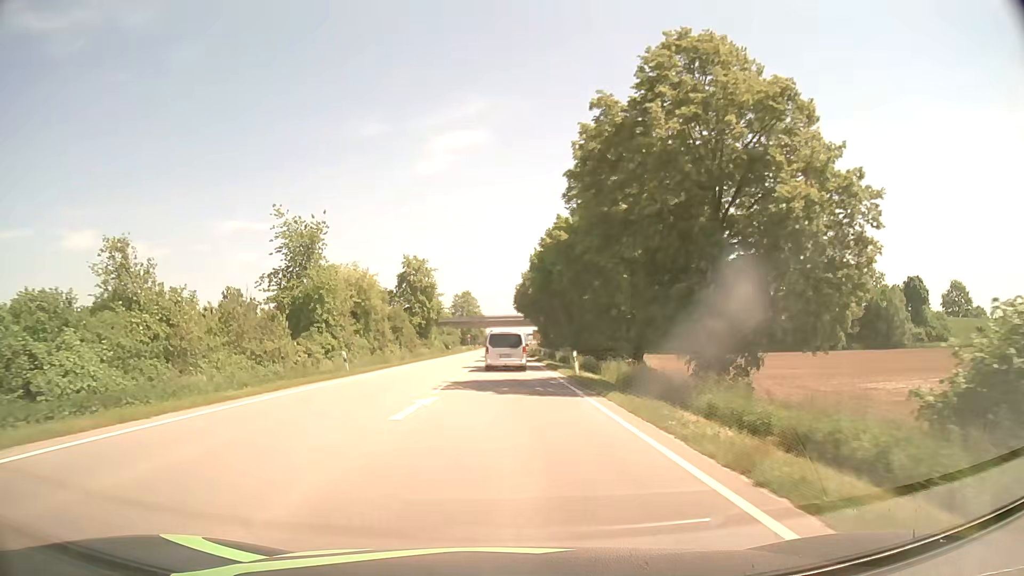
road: primary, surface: asphalt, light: Day
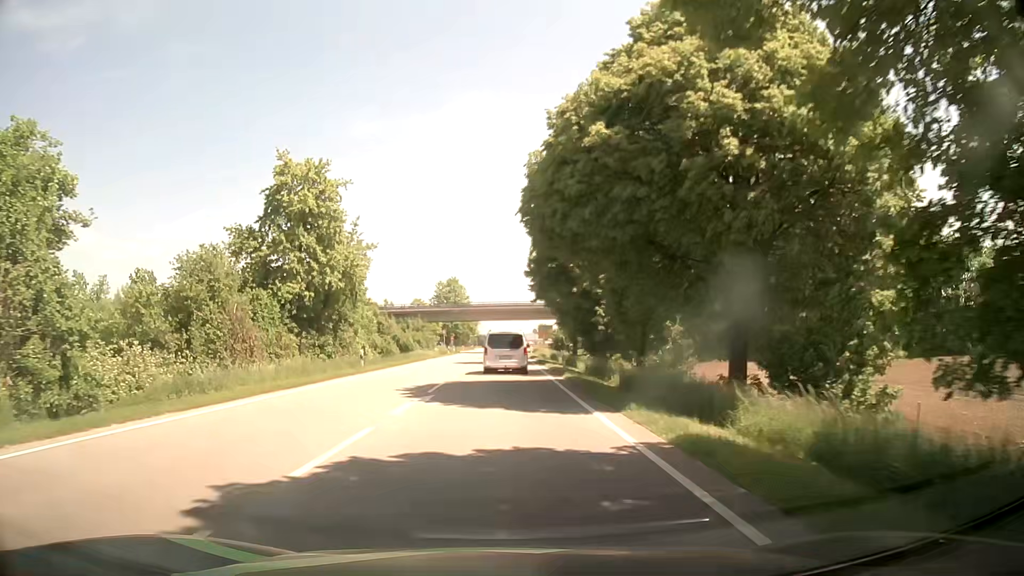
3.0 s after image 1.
(0.0, +46.8) m; 0°
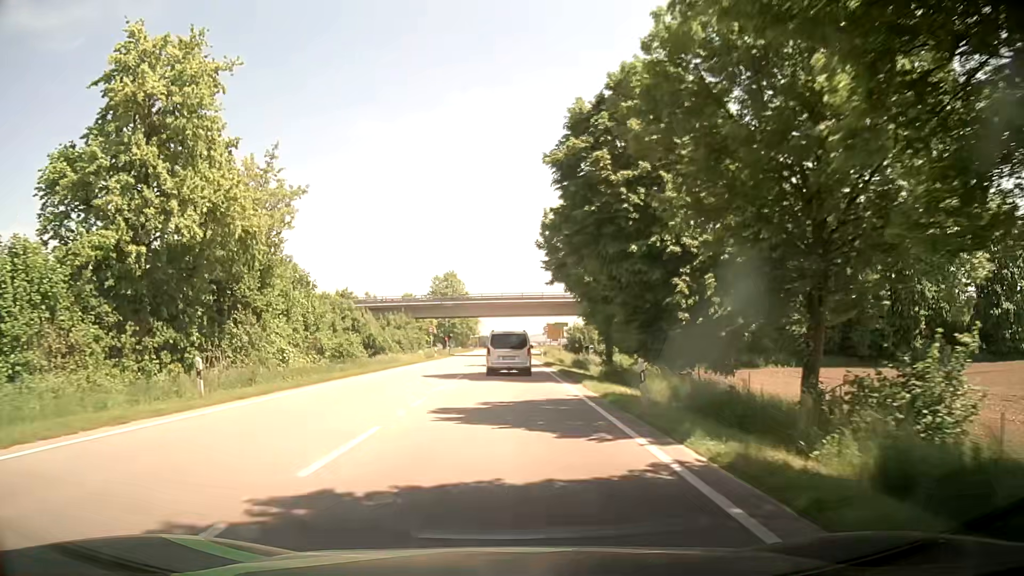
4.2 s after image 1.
(0.0, +18.0) m; 0°
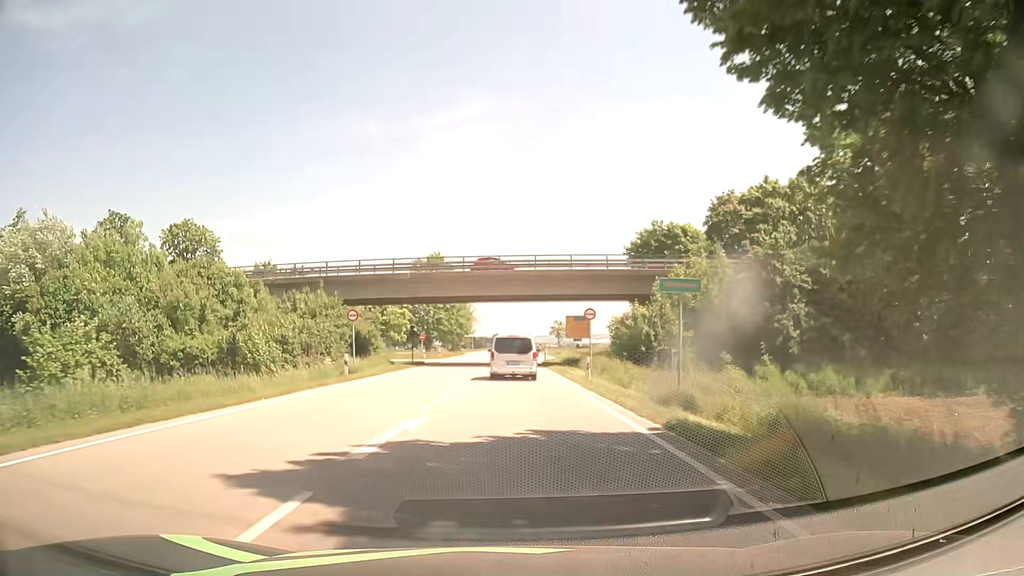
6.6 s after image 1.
(+0.1, +34.8) m; 0°
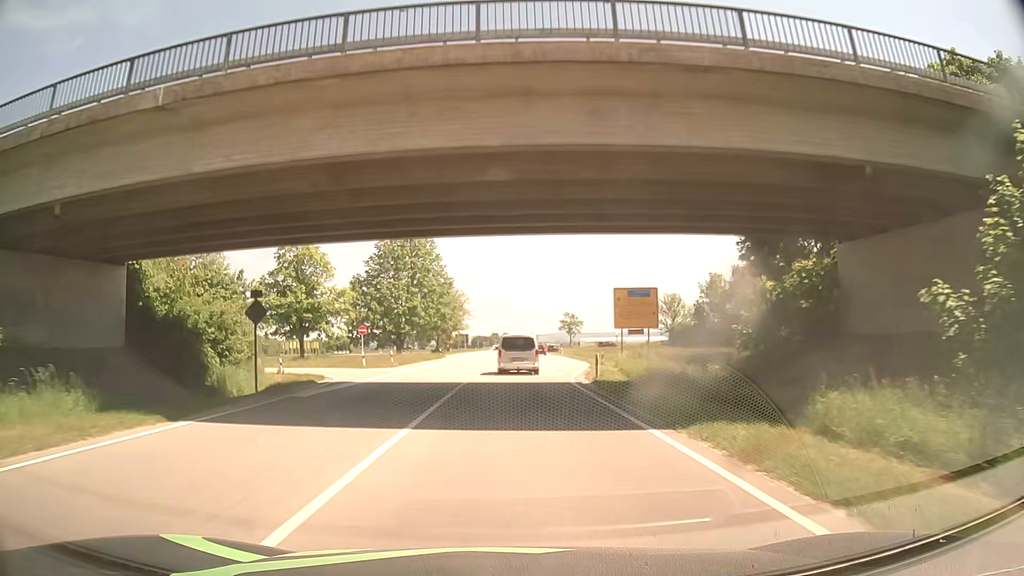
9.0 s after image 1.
(-0.2, +34.6) m; 0°
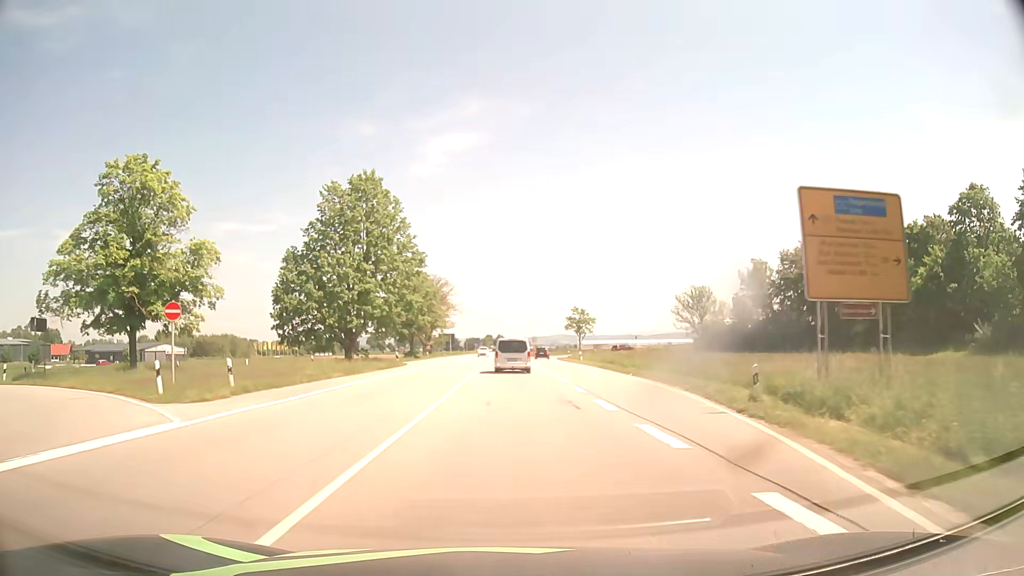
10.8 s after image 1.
(+0.2, +28.3) m; 0°
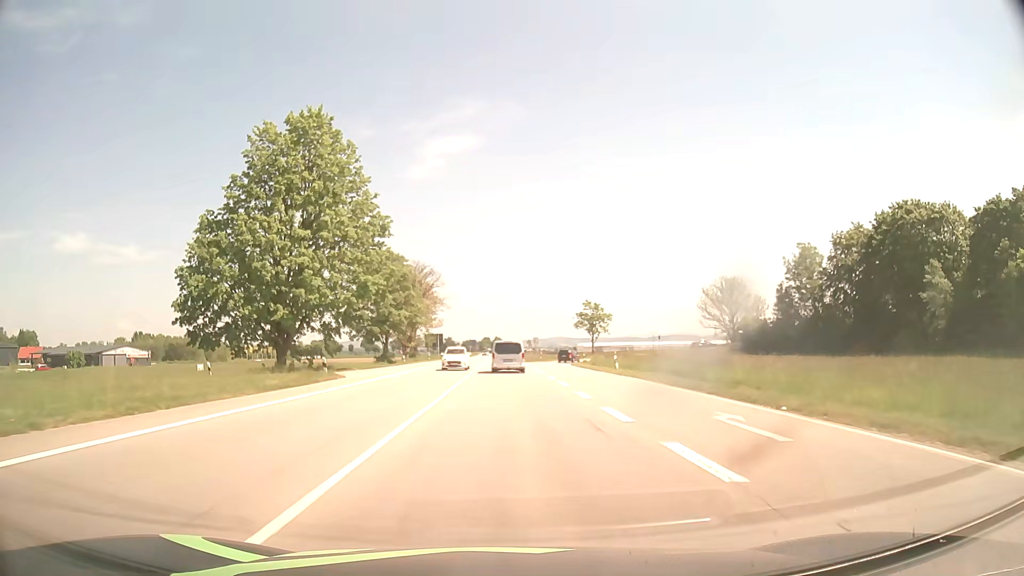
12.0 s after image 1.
(0.0, +20.4) m; 0°
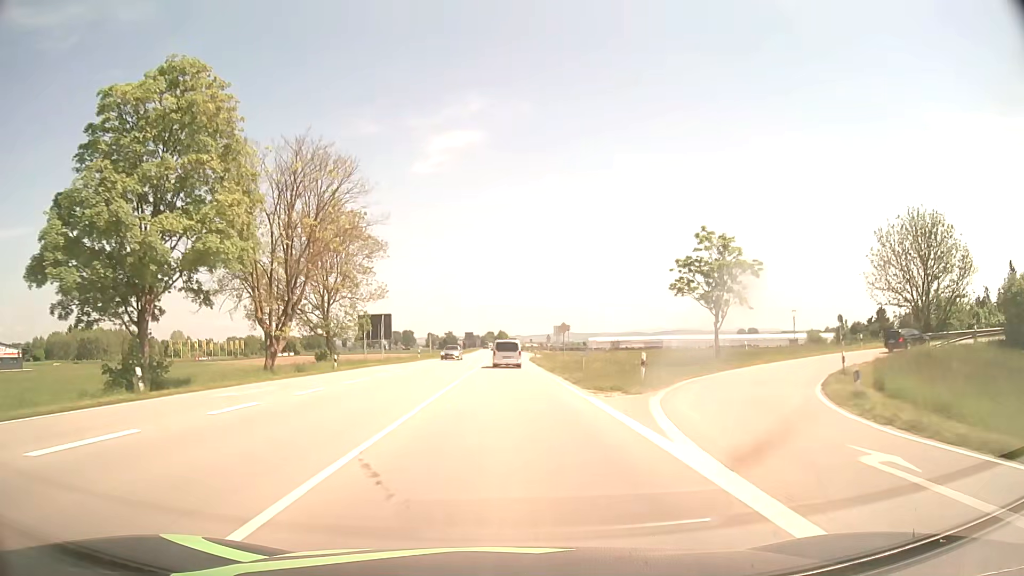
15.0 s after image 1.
(-0.4, +56.6) m; -1°
